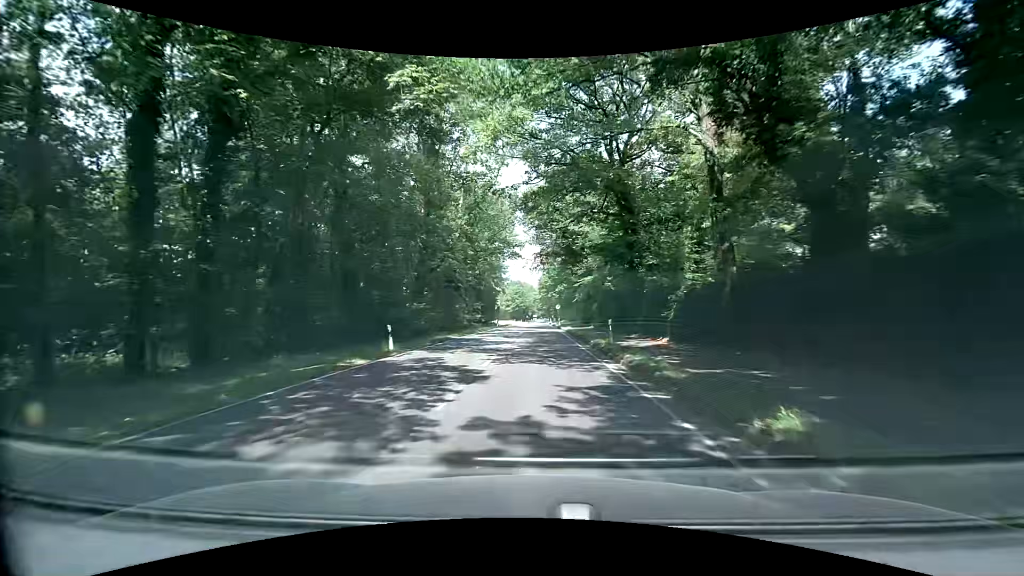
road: secondary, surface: asphalt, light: Day
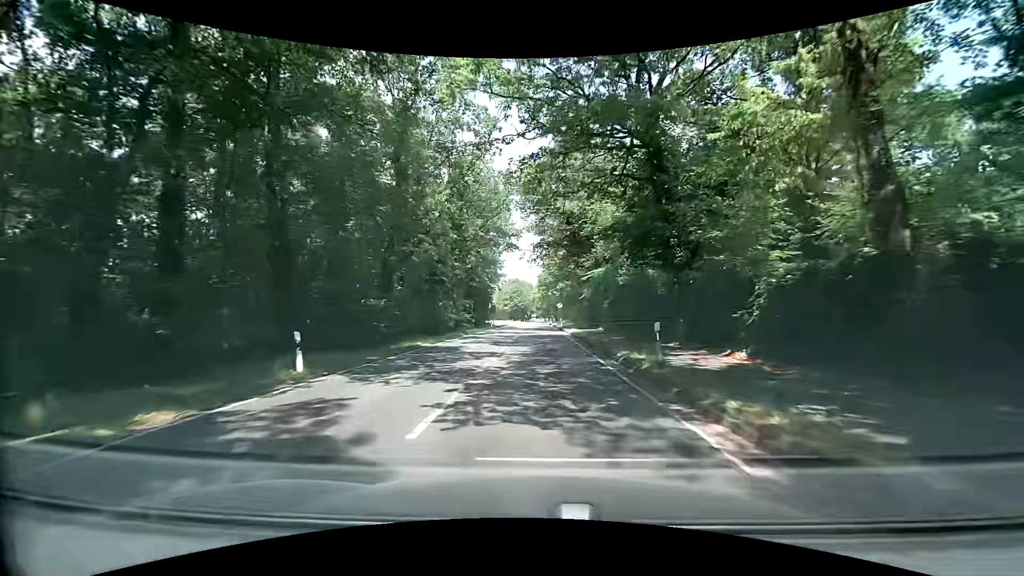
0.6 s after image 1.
(+0.1, +7.6) m; +1°
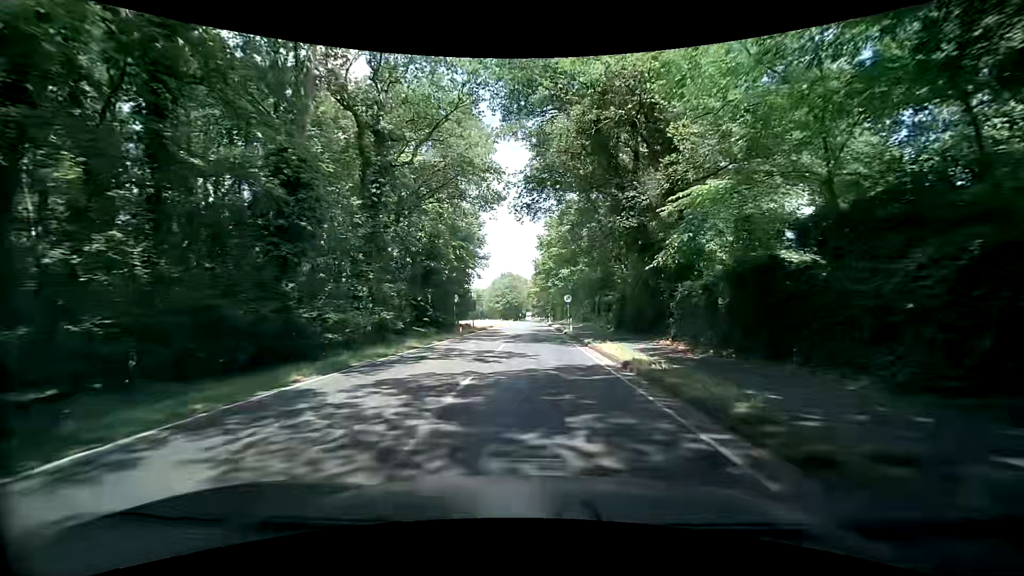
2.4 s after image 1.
(+0.2, +22.9) m; +1°
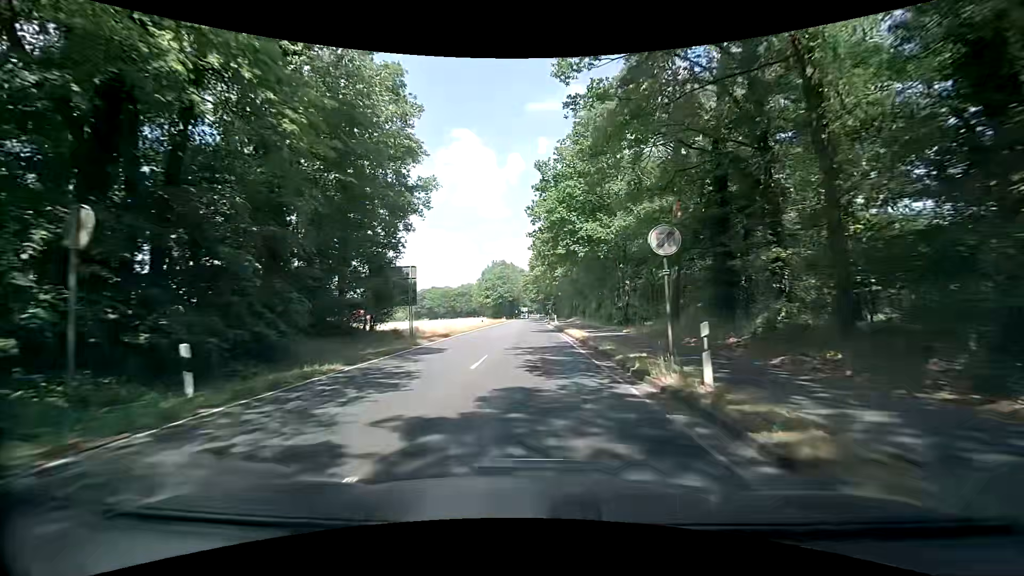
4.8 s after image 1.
(+0.2, +30.7) m; +2°
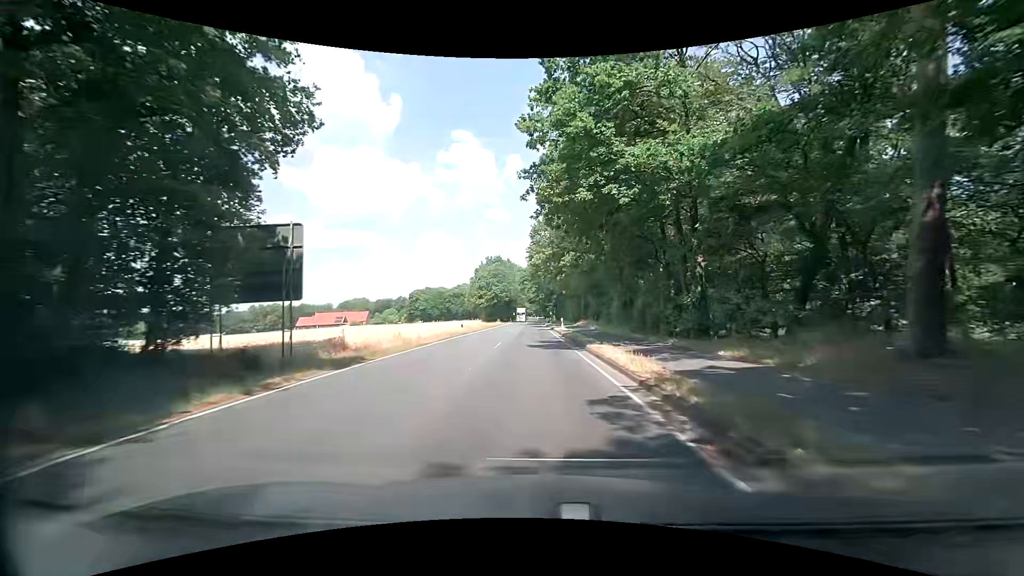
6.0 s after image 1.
(-0.4, +15.8) m; -2°
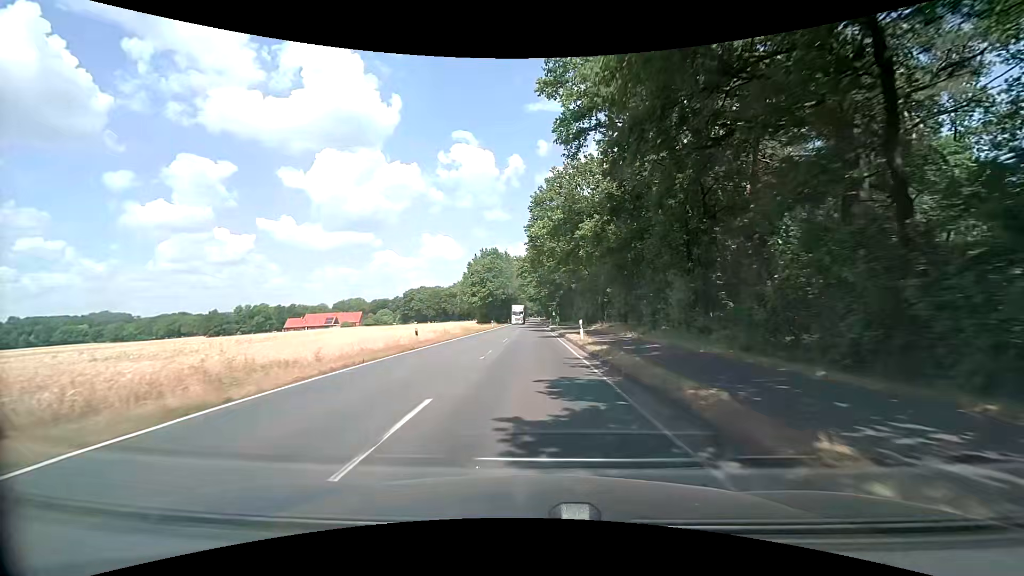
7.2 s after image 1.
(+0.2, +16.9) m; 0°
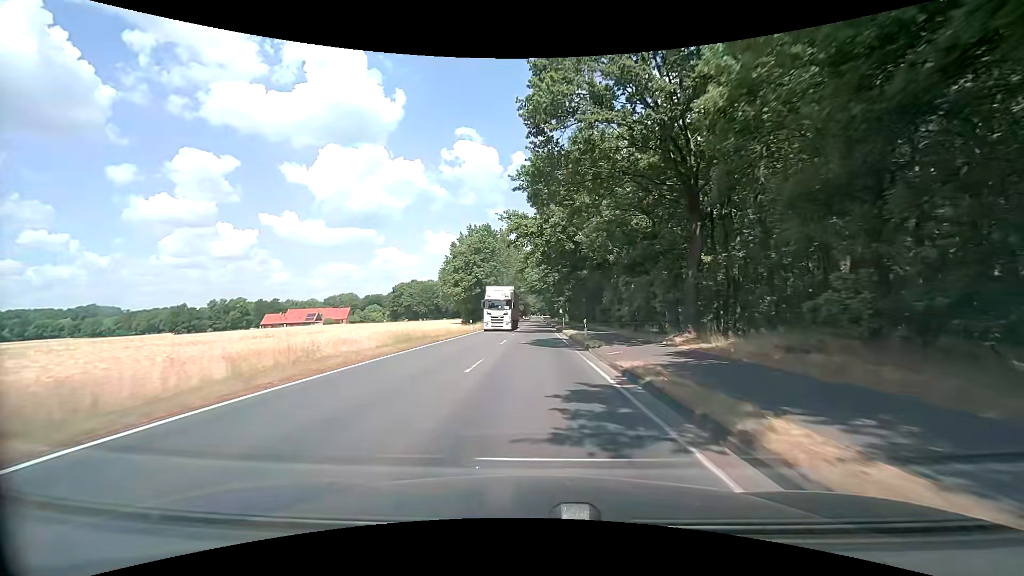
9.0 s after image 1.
(-0.1, +28.2) m; 0°
